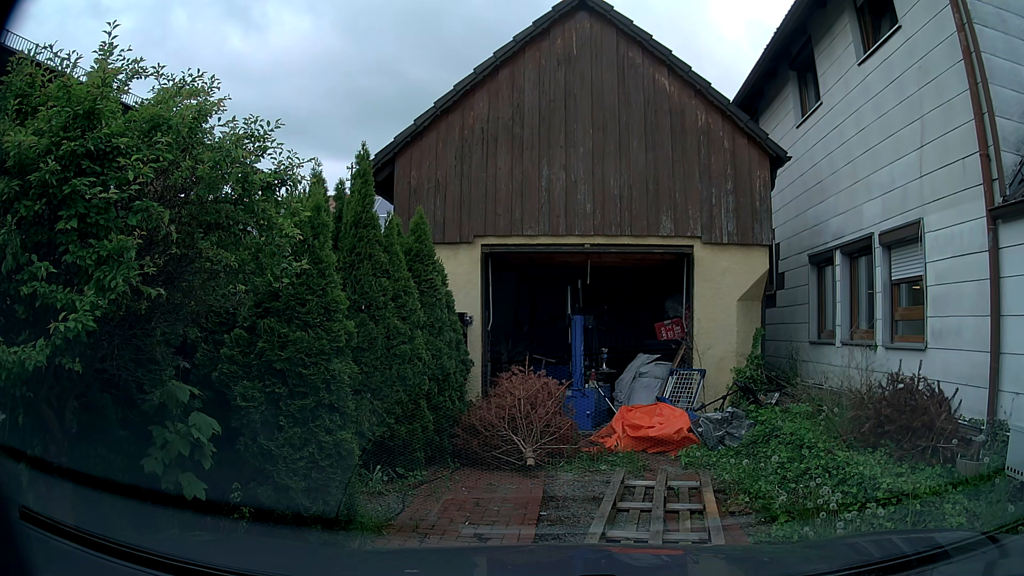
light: Day
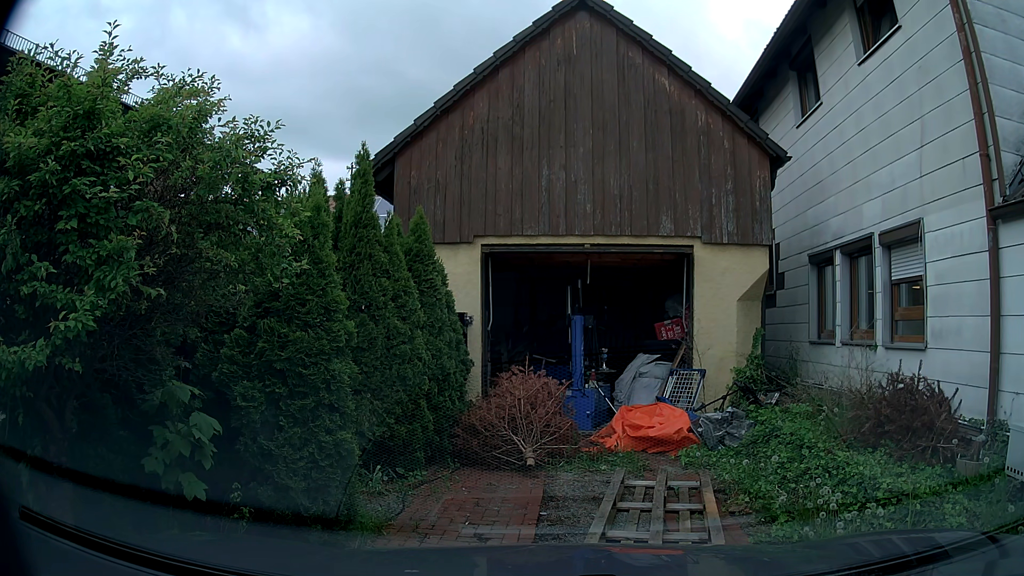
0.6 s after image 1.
(0.0, 0.0) m; 0°
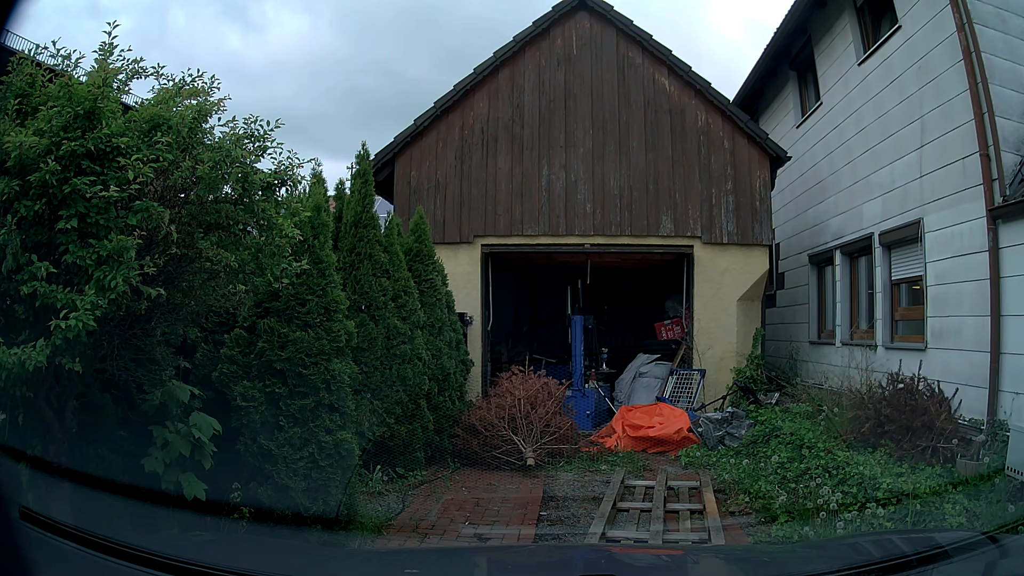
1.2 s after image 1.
(0.0, 0.0) m; 0°
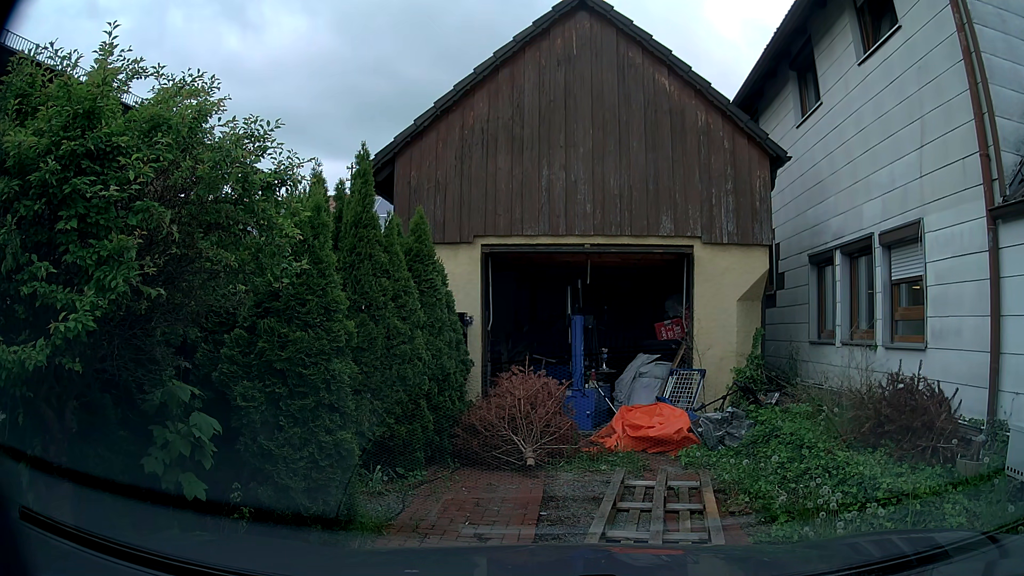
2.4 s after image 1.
(0.0, 0.0) m; 0°
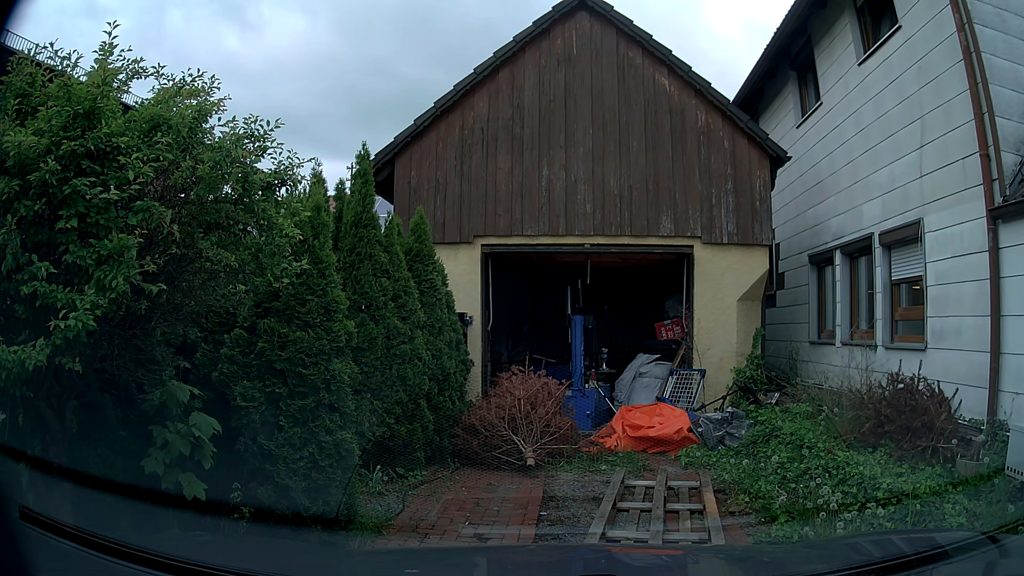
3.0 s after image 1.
(0.0, 0.0) m; 0°
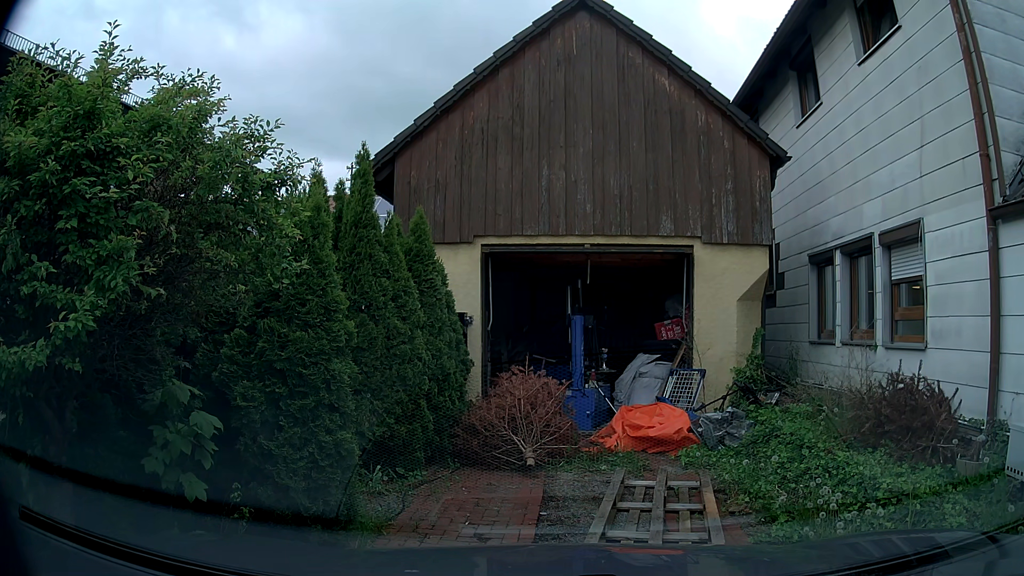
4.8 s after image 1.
(0.0, 0.0) m; 0°
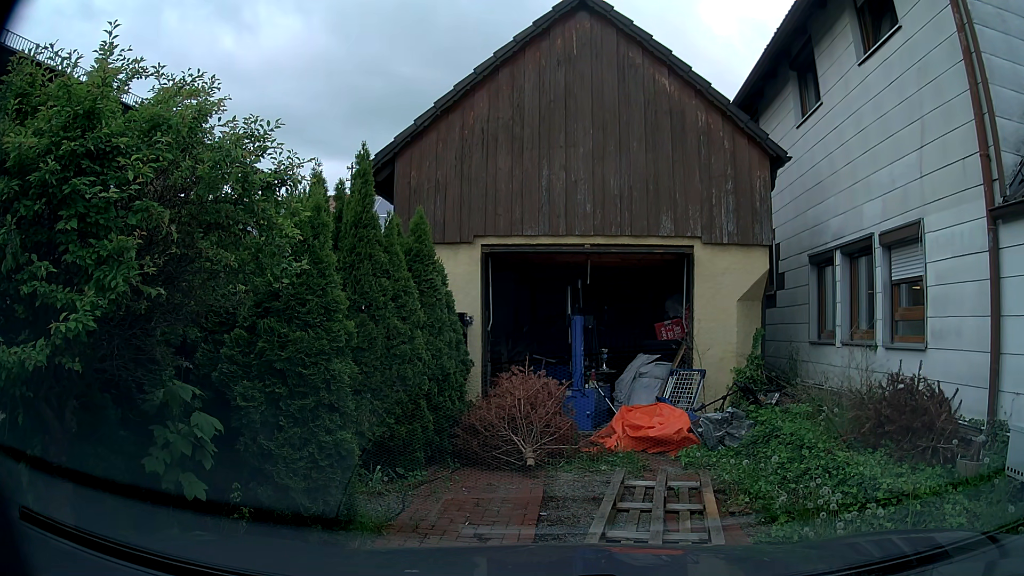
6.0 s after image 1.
(0.0, 0.0) m; 0°
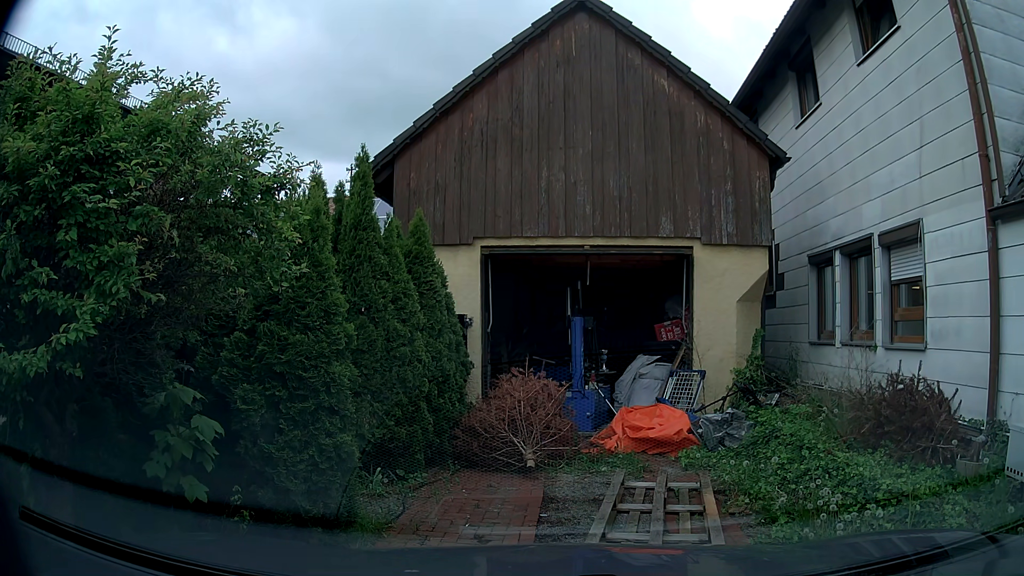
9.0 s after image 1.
(0.0, 0.0) m; 0°
